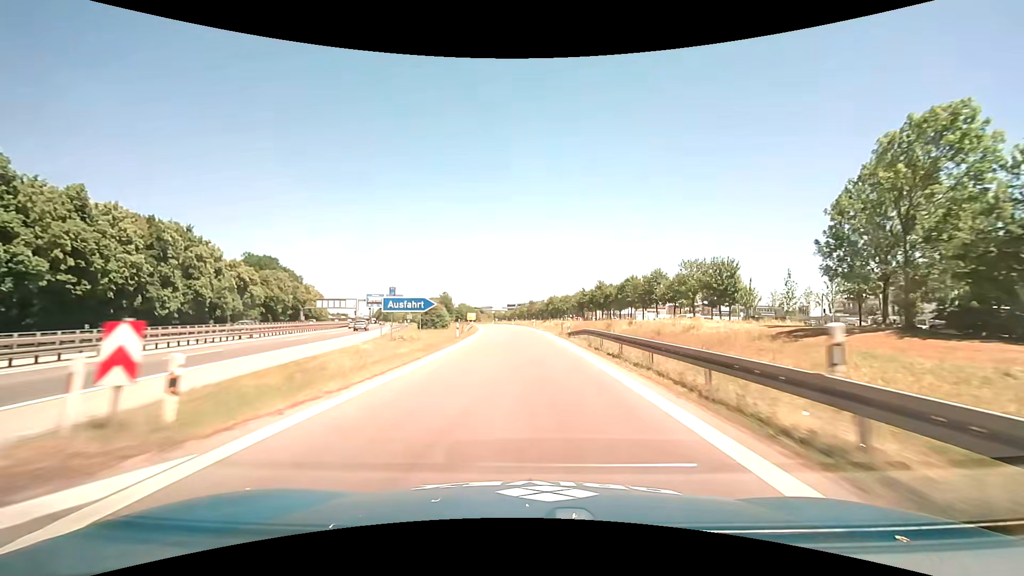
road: motorway_link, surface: asphalt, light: Day
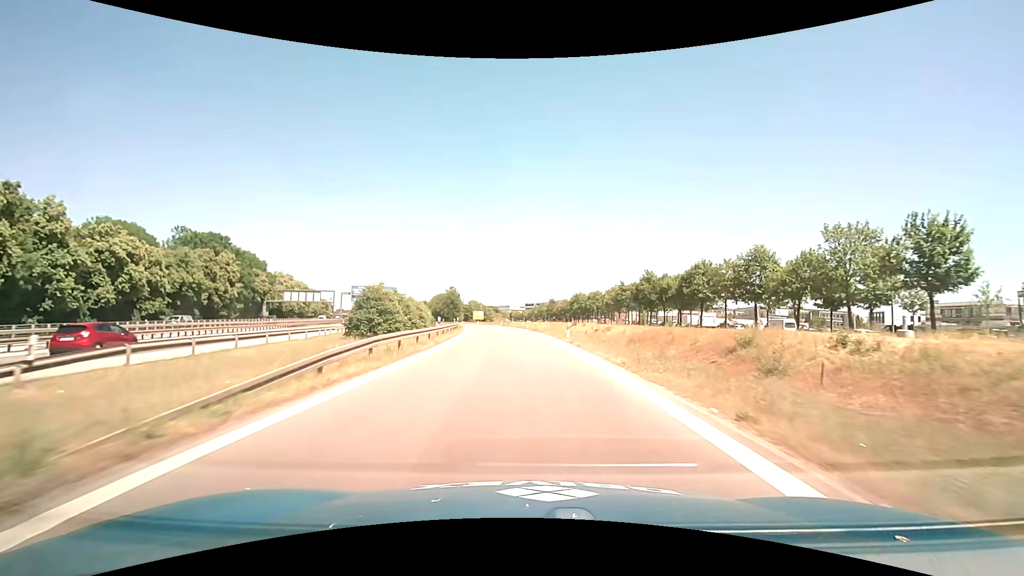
(-0.5, +34.5) m; -2°
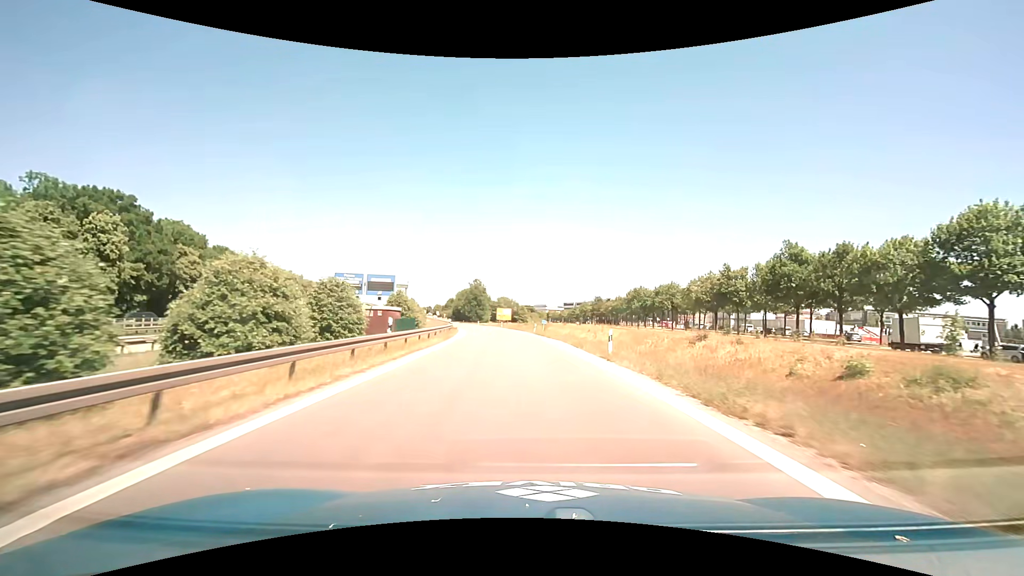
(-1.7, +41.0) m; -4°
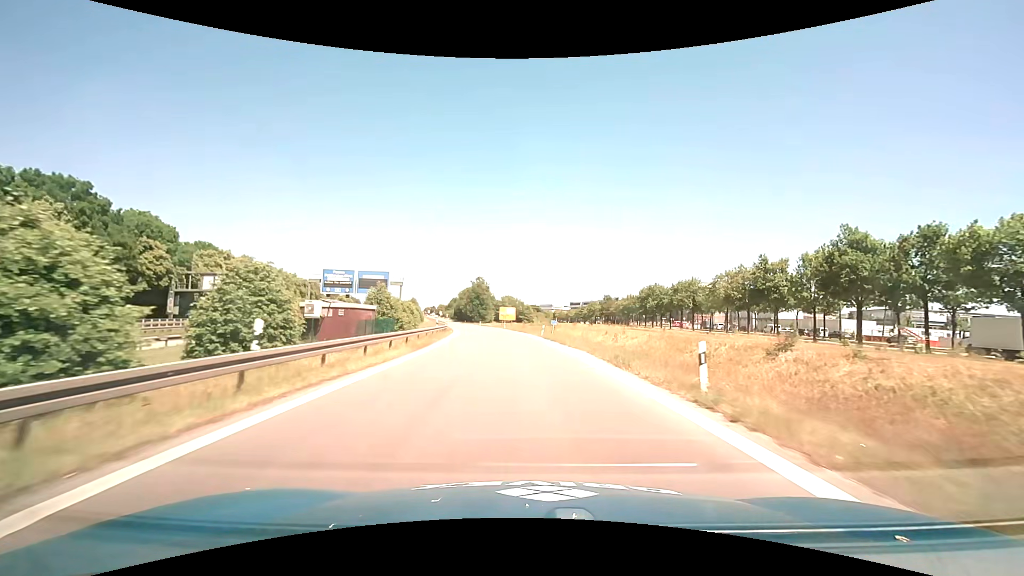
(0.0, +9.6) m; -1°
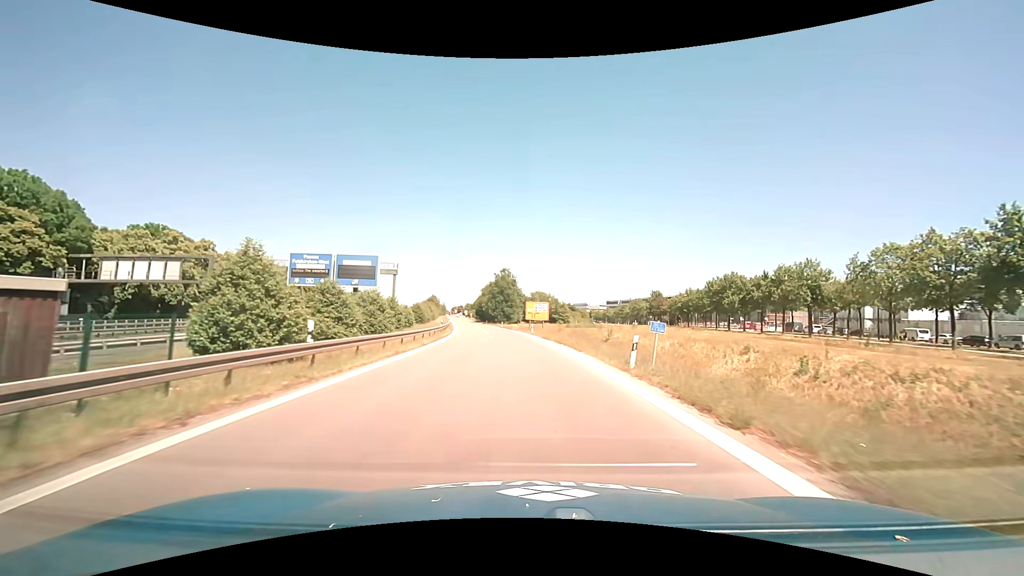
(-0.7, +27.9) m; -3°
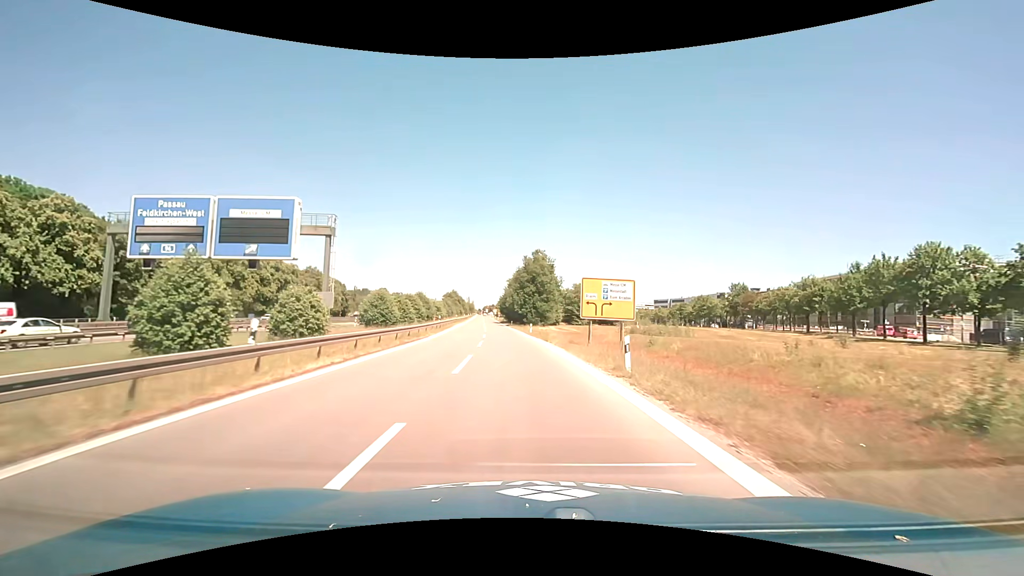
(-1.1, +38.0) m; -4°
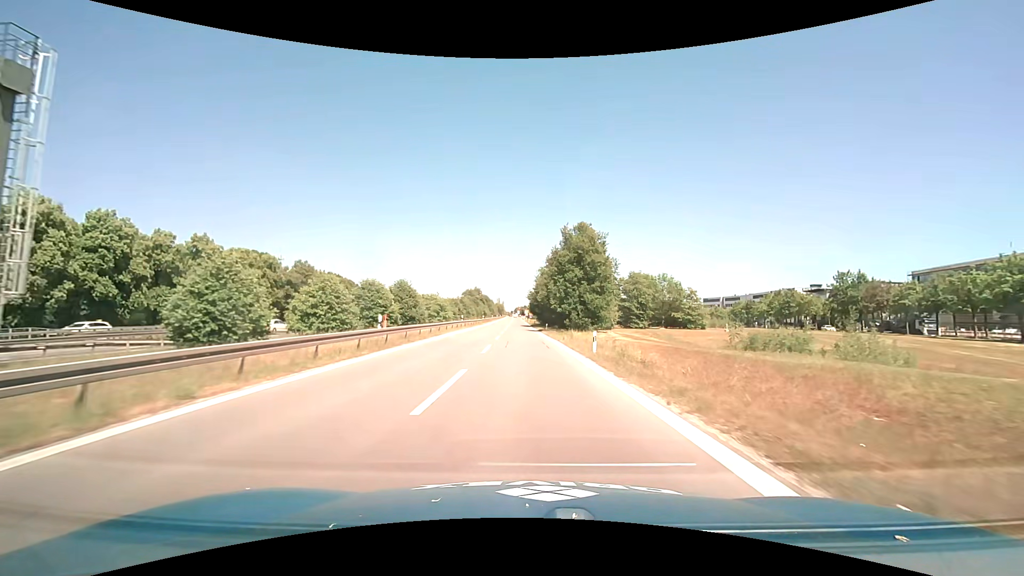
(-1.1, +29.6) m; -4°
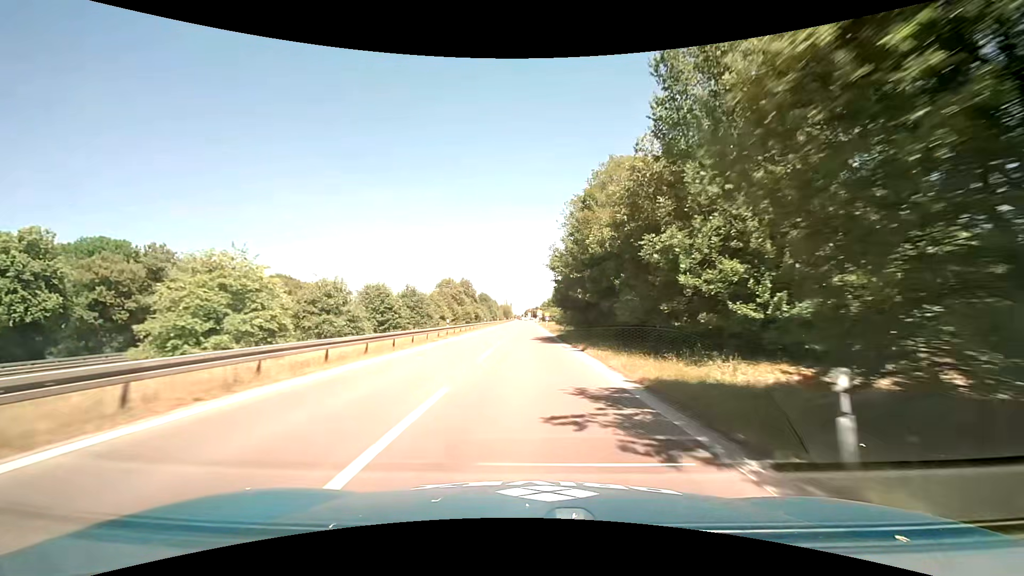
(-0.9, +51.7) m; -2°
(0, +10) (0, +20) (0, +30) (0, +40) (0, +50) (0, +60) (0, +70) (0, +80) (0, +90) (0, +100) m
